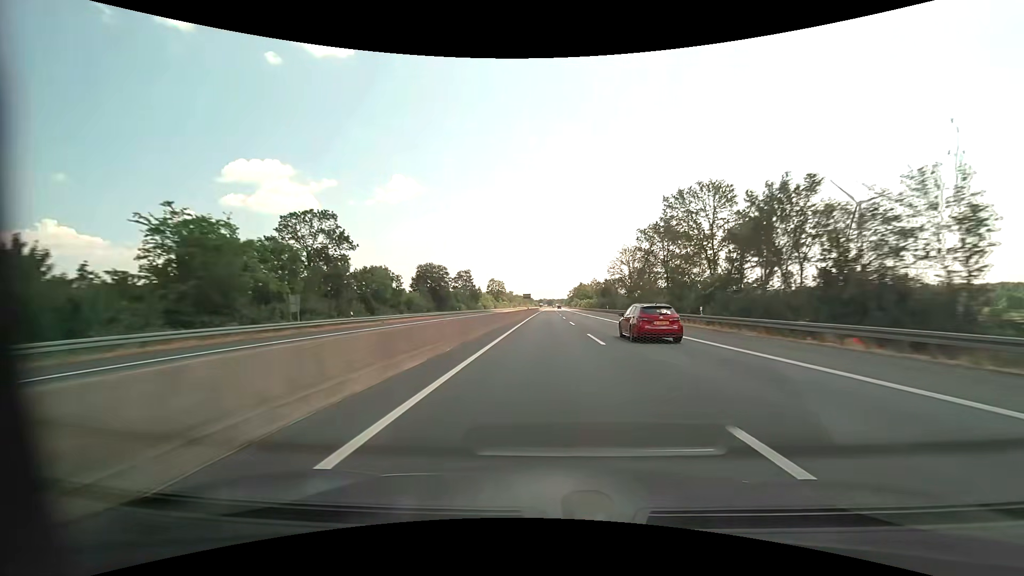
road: motorway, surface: asphalt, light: Day
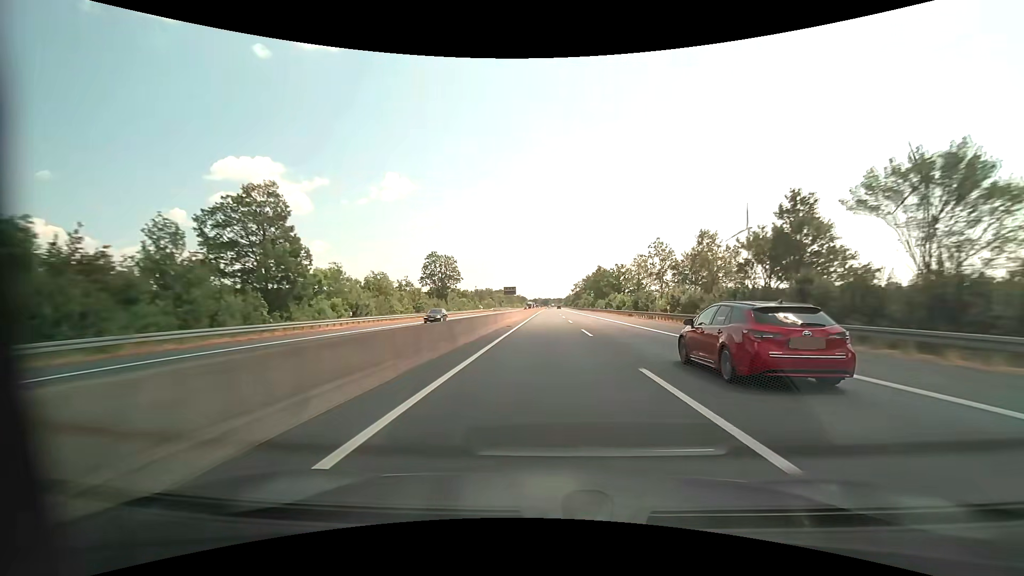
(+0.5, +103.3) m; +1°
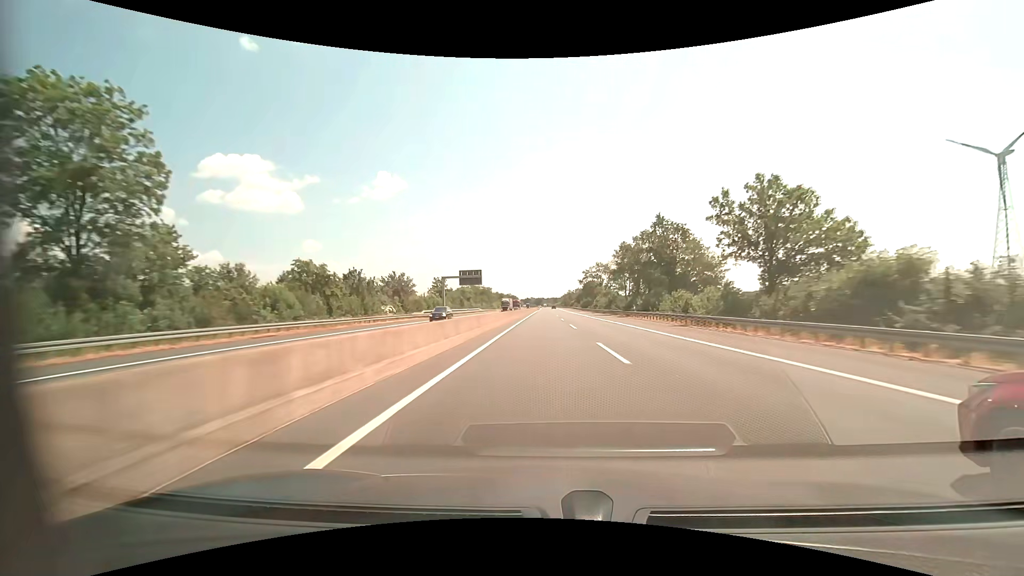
(+0.3, +82.8) m; +1°
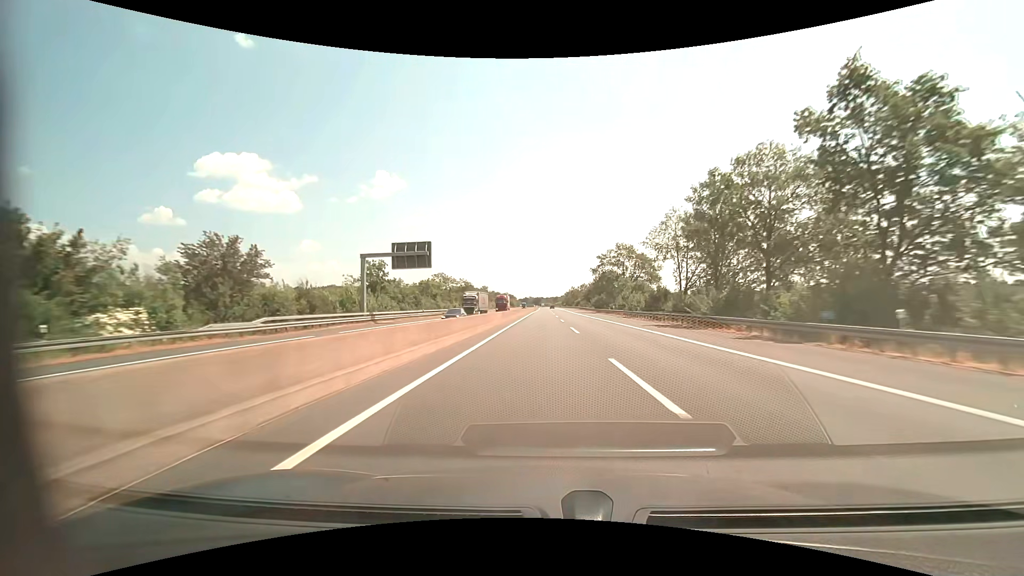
(+0.1, +41.4) m; 0°
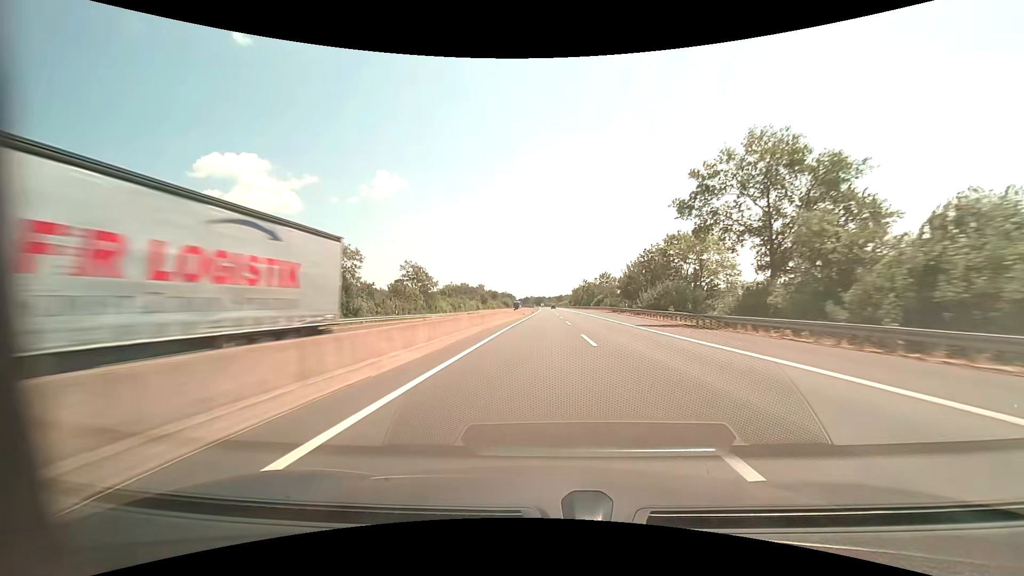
(-0.1, +62.1) m; 0°
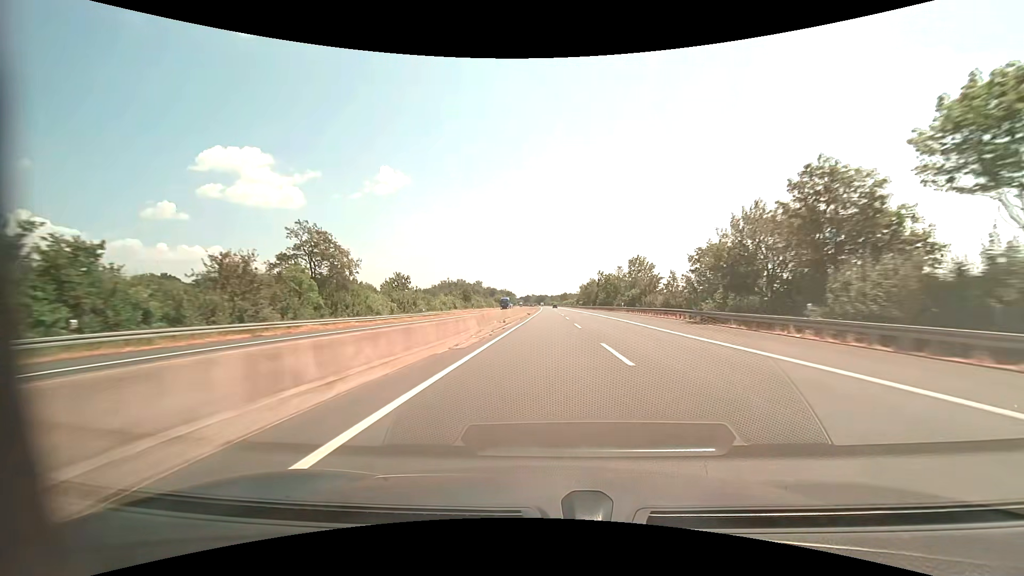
(-0.1, +41.4) m; 0°
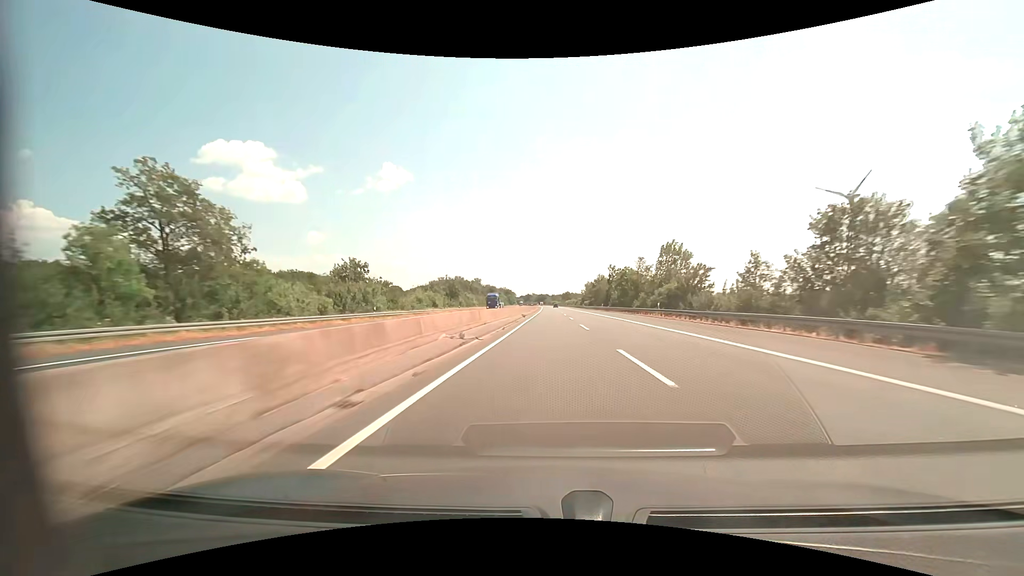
(0.0, +20.7) m; 0°
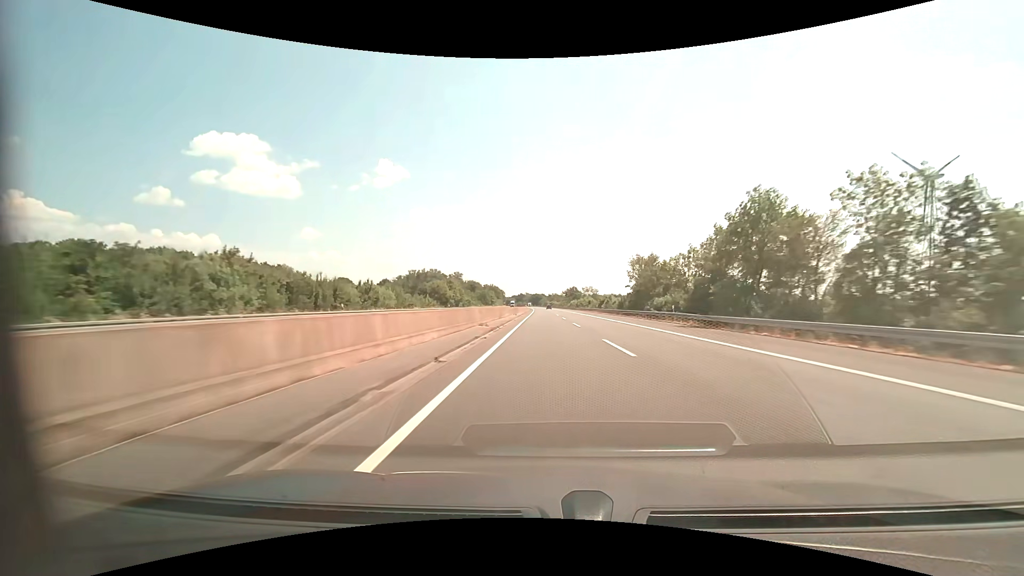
(+0.3, +103.2) m; +1°
(0, +10) (0, +20) (0, +30) (0, +40) (0, +50) (0, +60) (0, +70) (-1, +80) (-1, +90) (-1, +100) m
